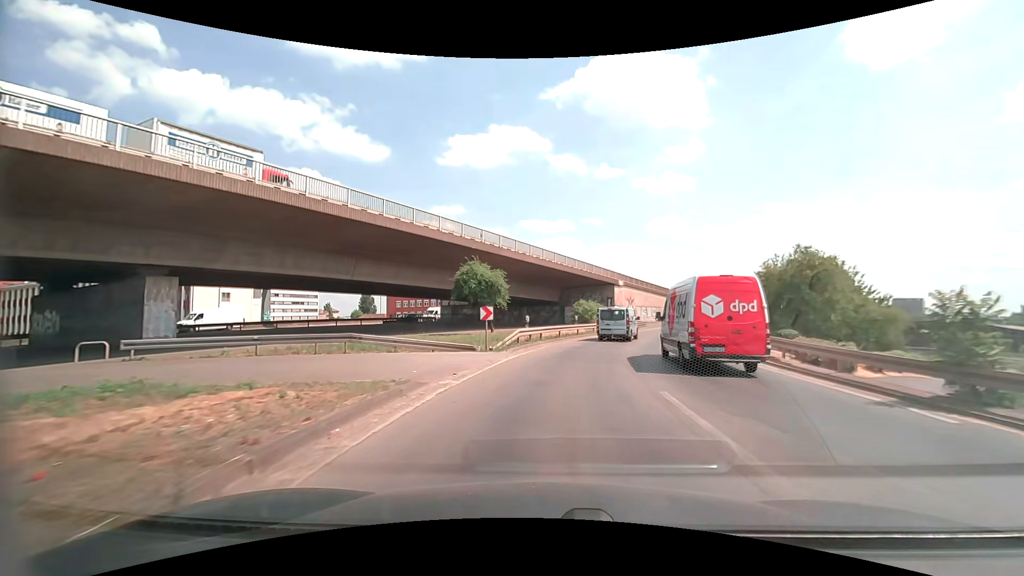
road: motorway_link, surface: asphalt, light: Day
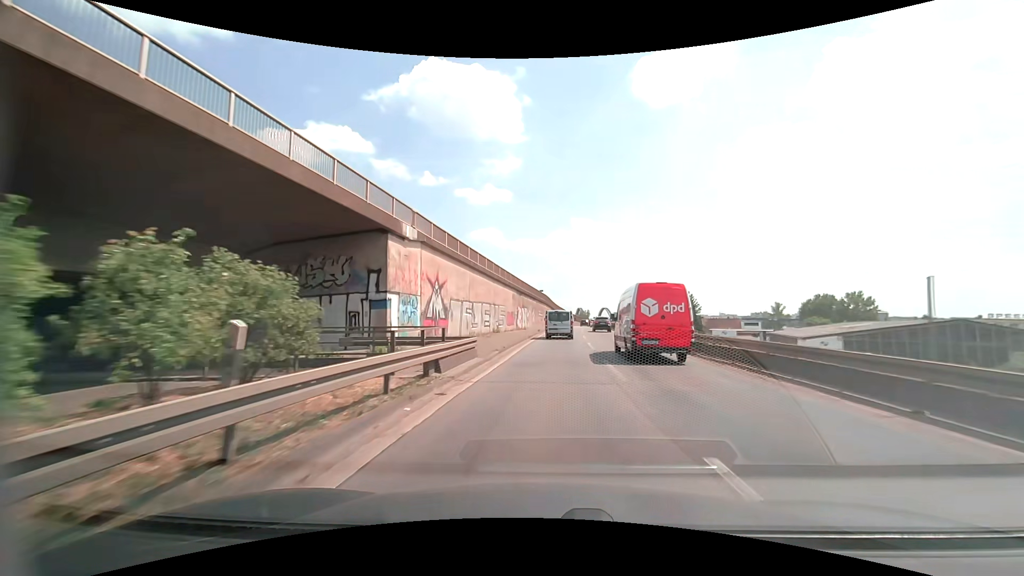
(+7.1, +40.9) m; +20°
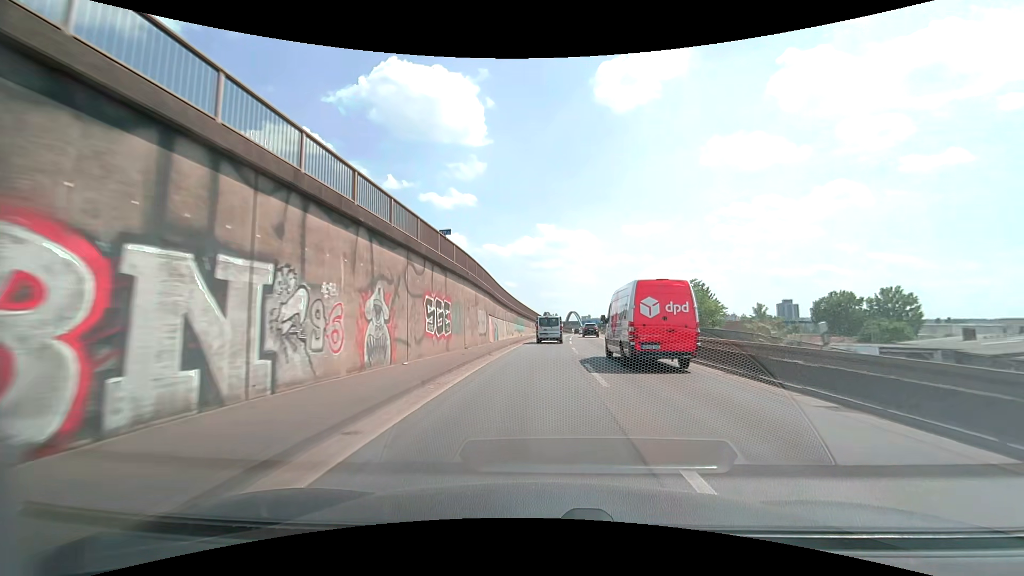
(+2.2, +48.9) m; +4°
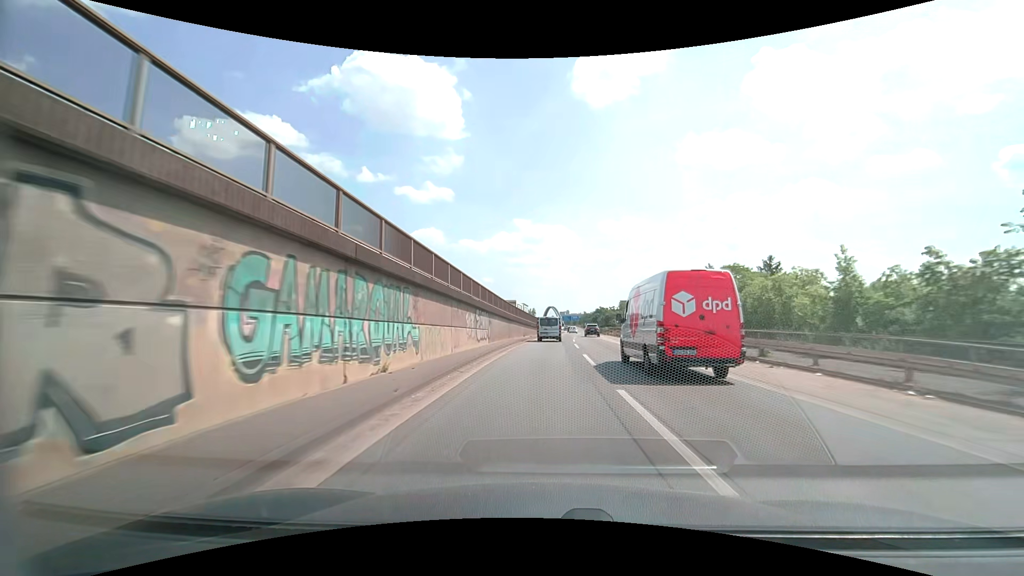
(+0.6, +42.8) m; +2°
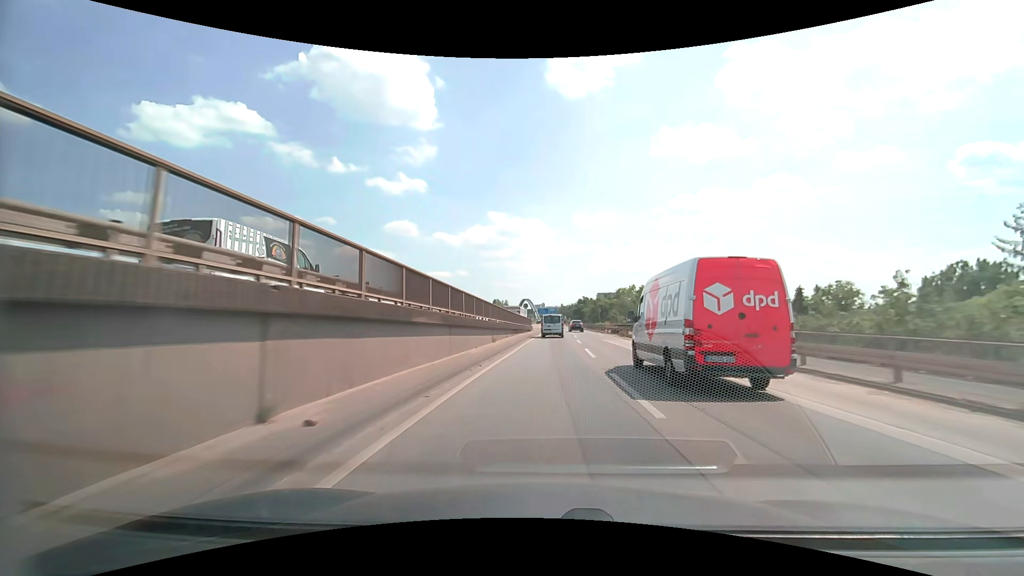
(+1.0, +45.1) m; +3°
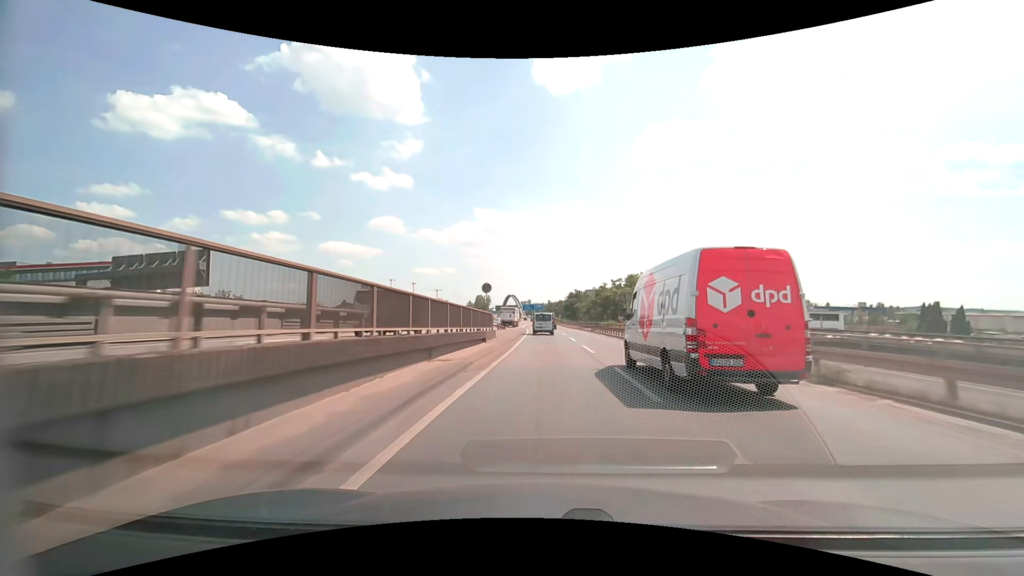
(+0.7, +34.9) m; +2°
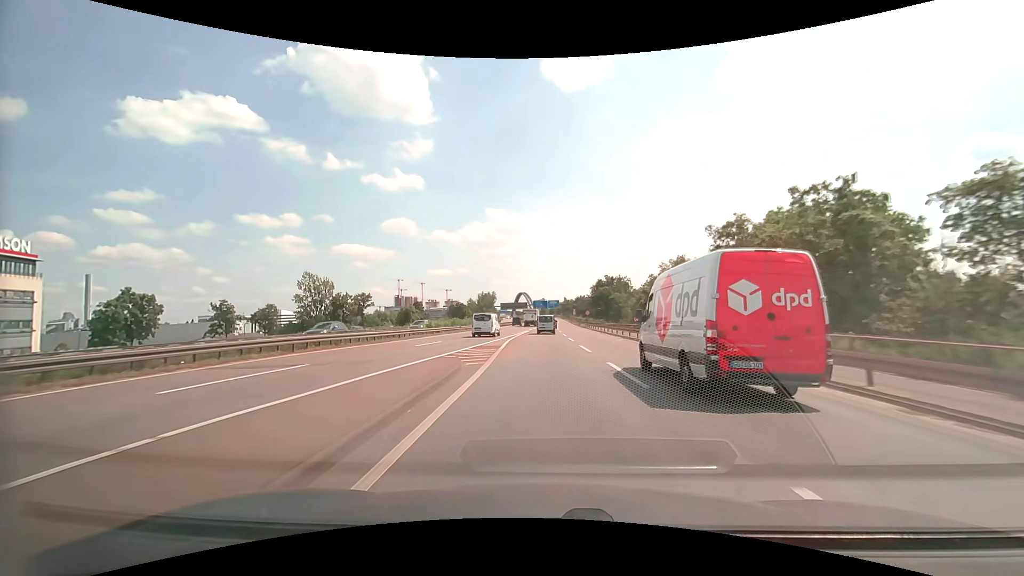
(-0.4, +58.0) m; -2°
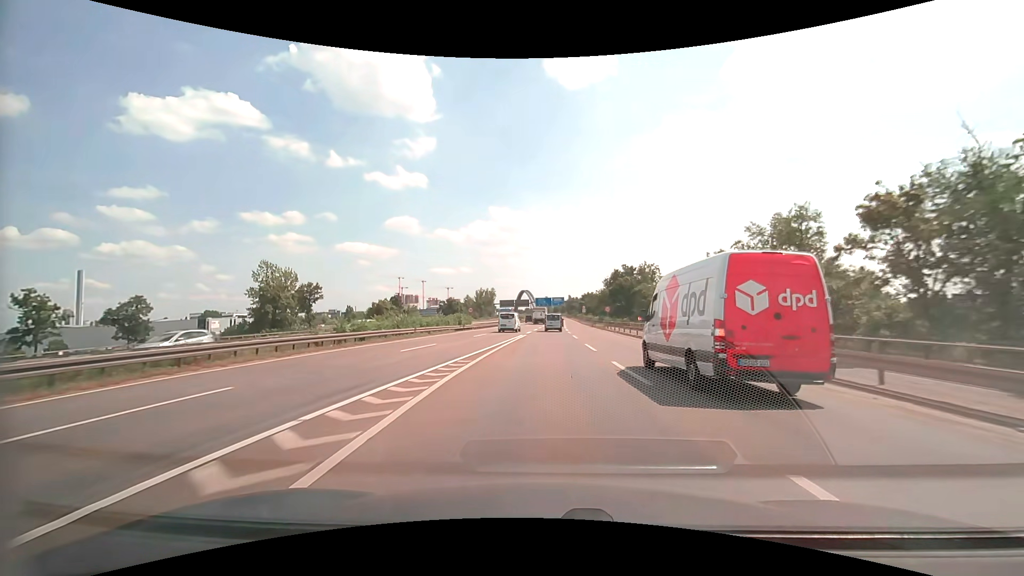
(-0.2, +23.5) m; 0°
(0, +10) (0, +20) (0, +30) (+1, +40) (+1, +50) (+1, +60) (+1, +70) (+2, +80) (+2, +90) (+2, +100) m
